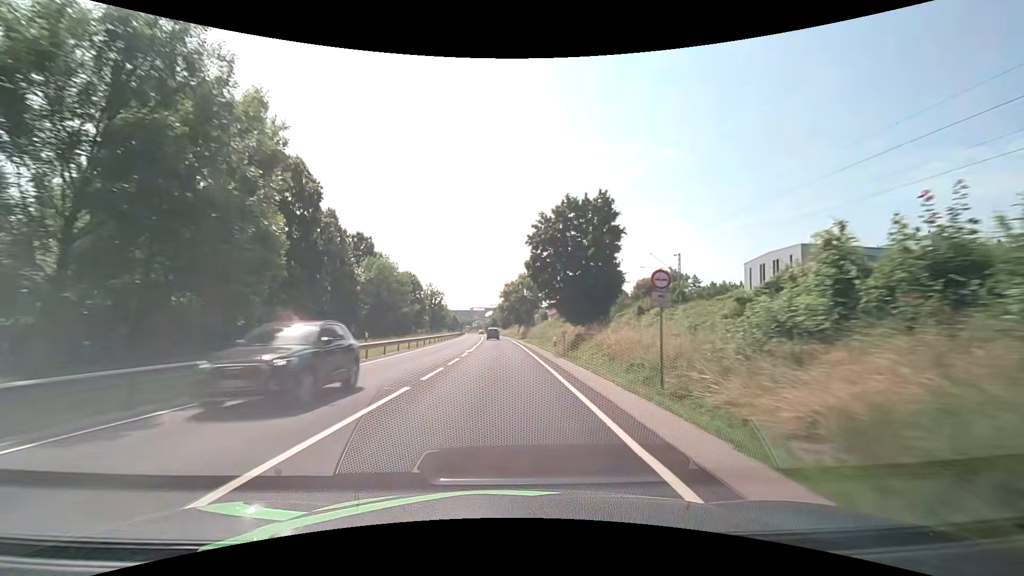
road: primary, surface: asphalt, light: Day
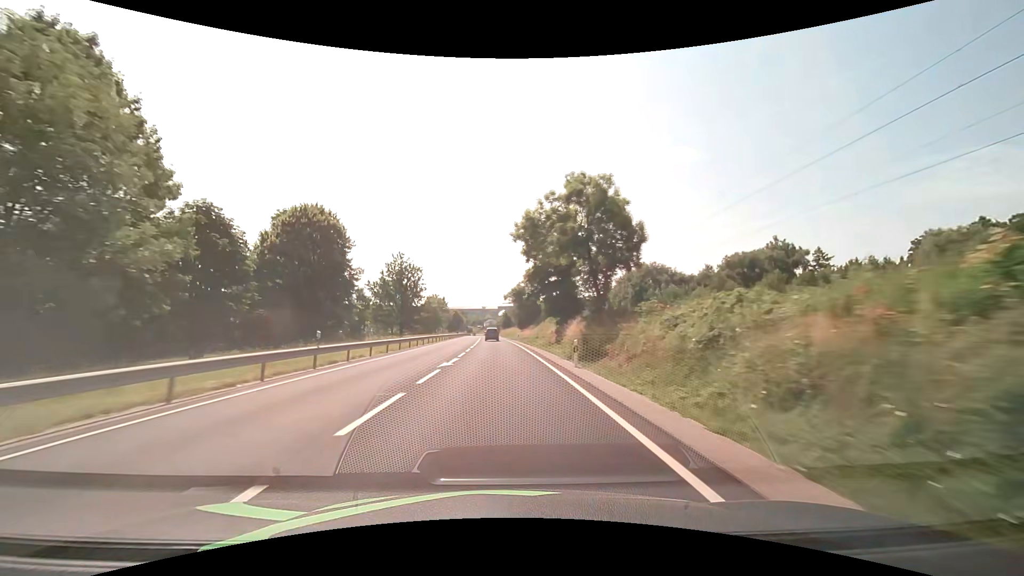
(-0.8, +55.7) m; -2°
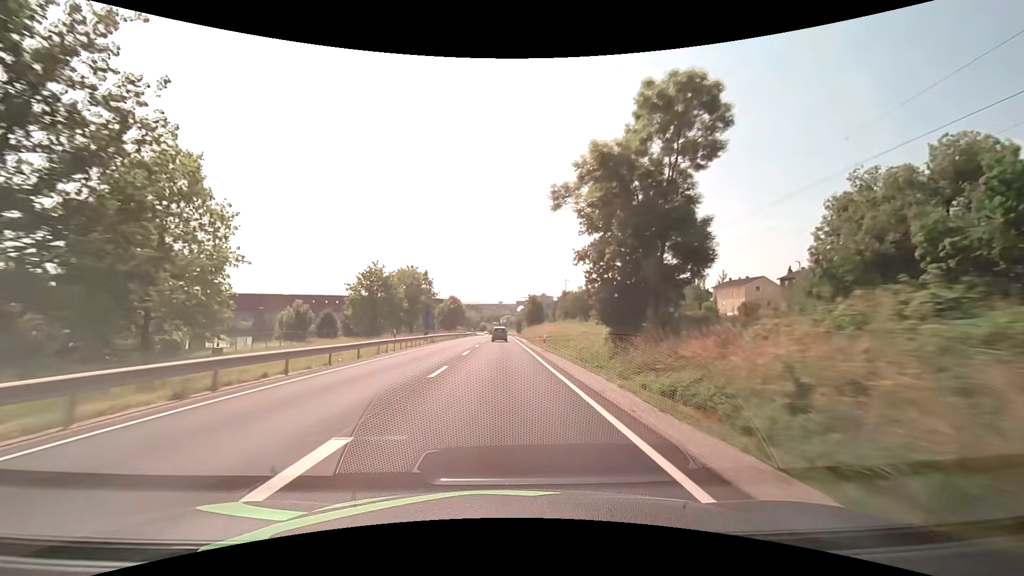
(-1.7, +71.0) m; -2°
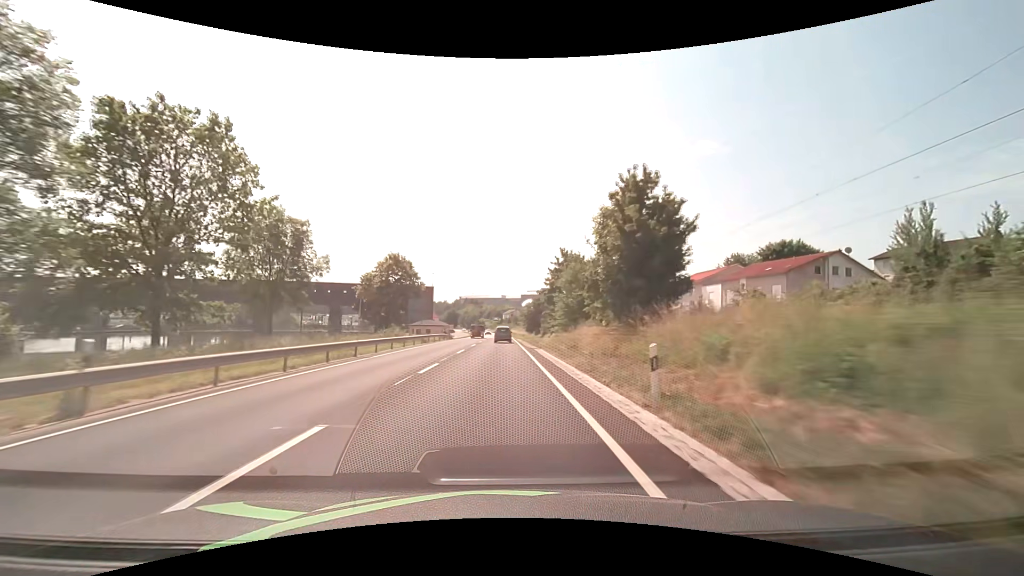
(-0.3, +71.6) m; 0°
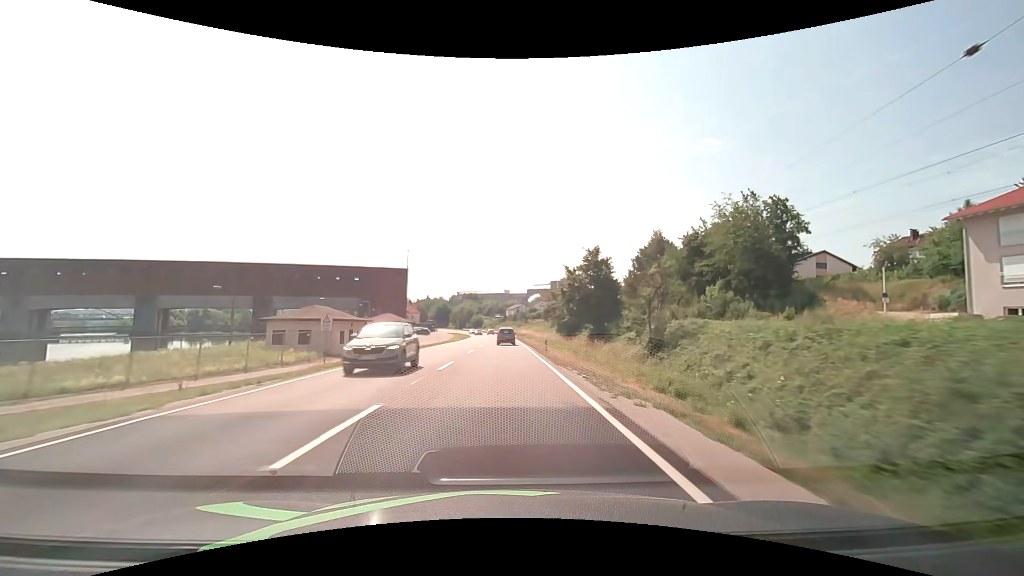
(-0.5, +69.9) m; 0°
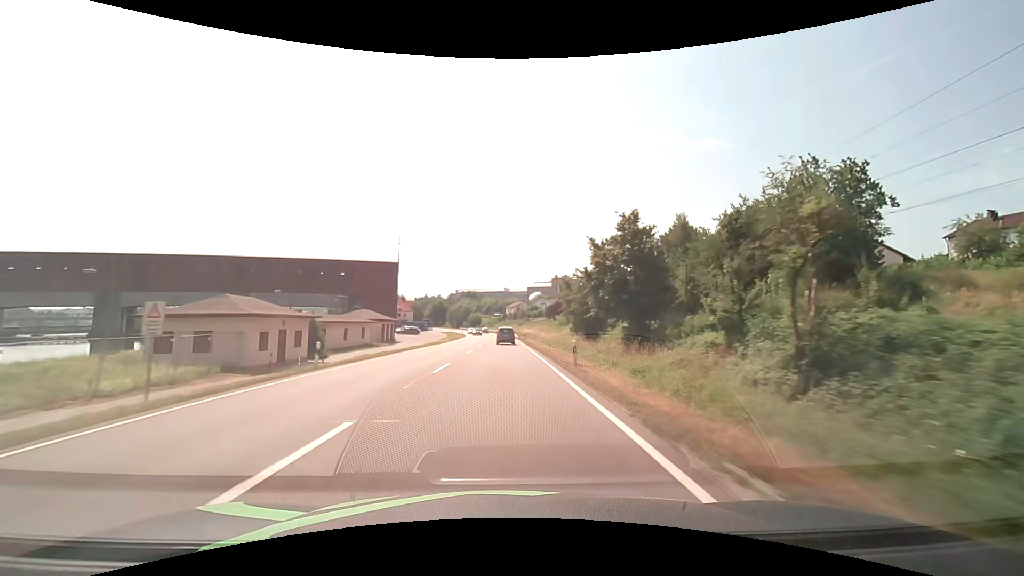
(0.0, +13.7) m; 0°
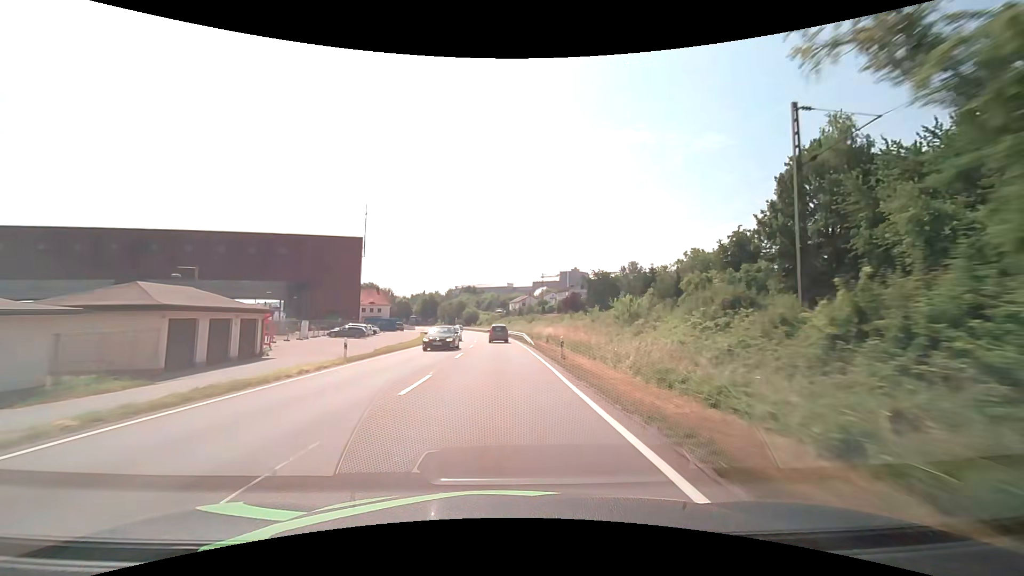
(0.0, +40.9) m; -1°
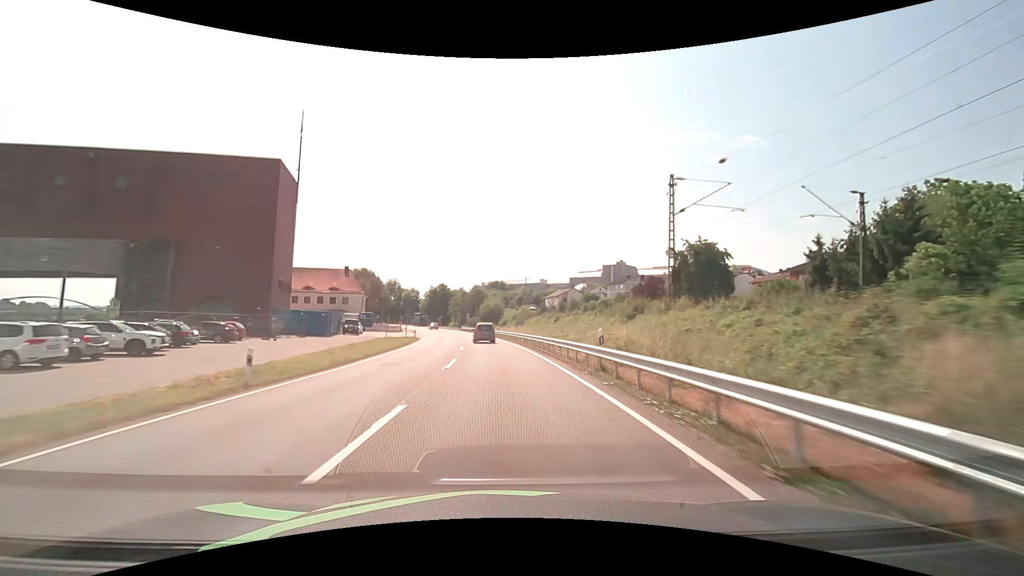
(-1.4, +53.9) m; -3°
(0, +10) (0, +20) (-1, +30) (-1, +40) (-2, +50) (-4, +60) (-5, +70) (-7, +80) (-9, +89) (-11, +99) m
